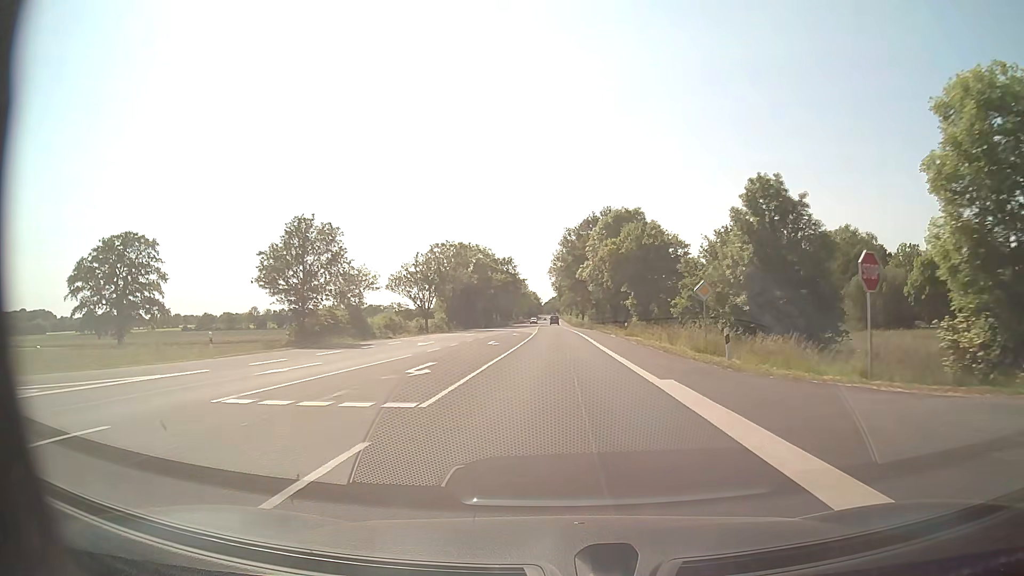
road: secondary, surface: asphalt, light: Day
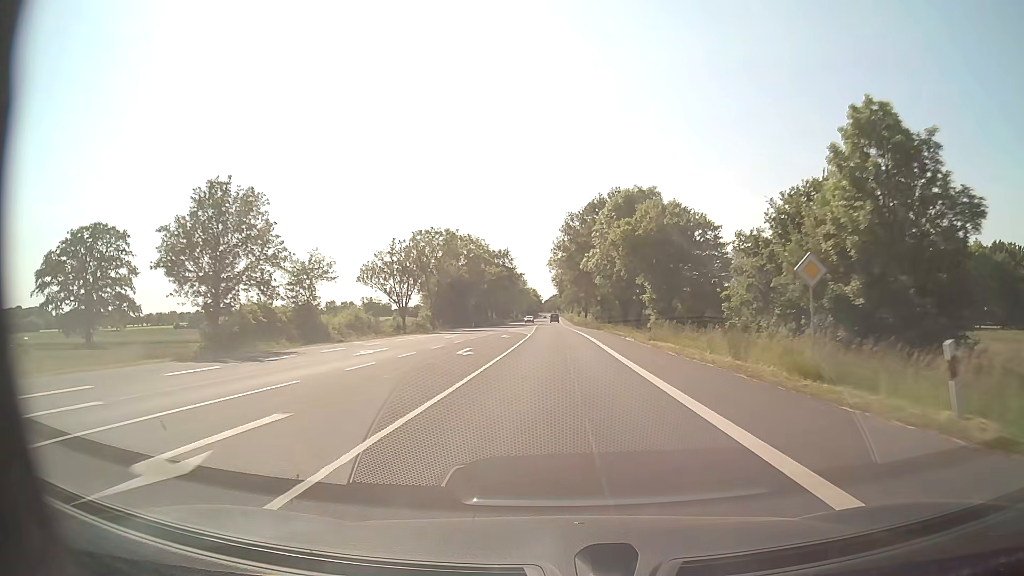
(0.0, +11.6) m; 0°
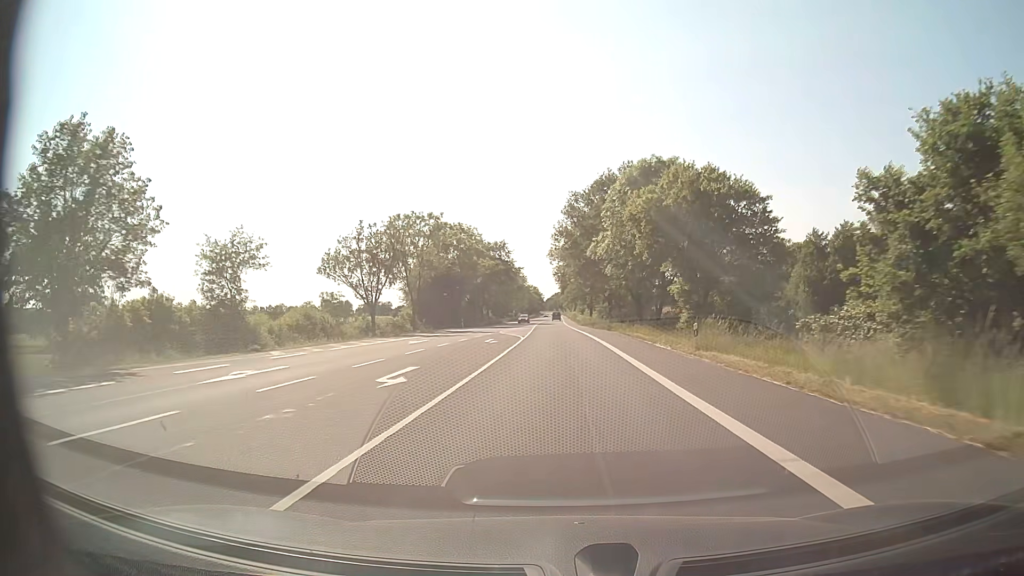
(0.0, +11.6) m; 0°
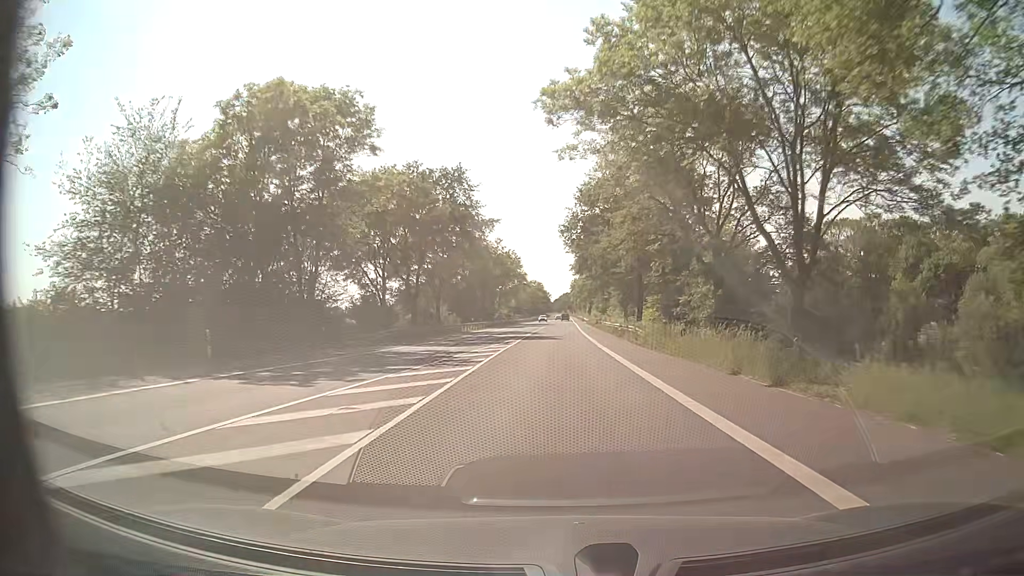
(-0.4, +58.0) m; -1°
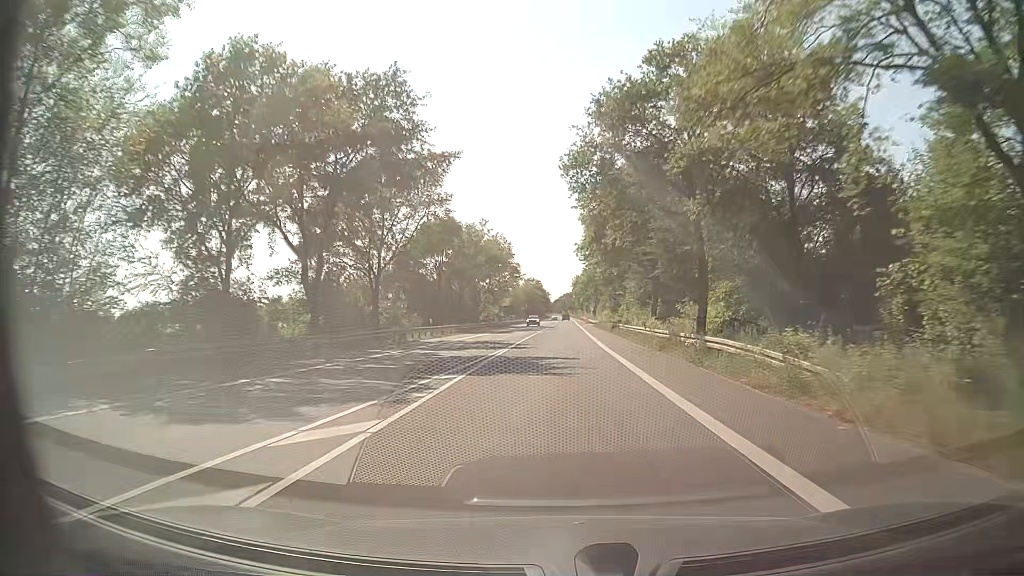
(+0.1, +23.2) m; 0°
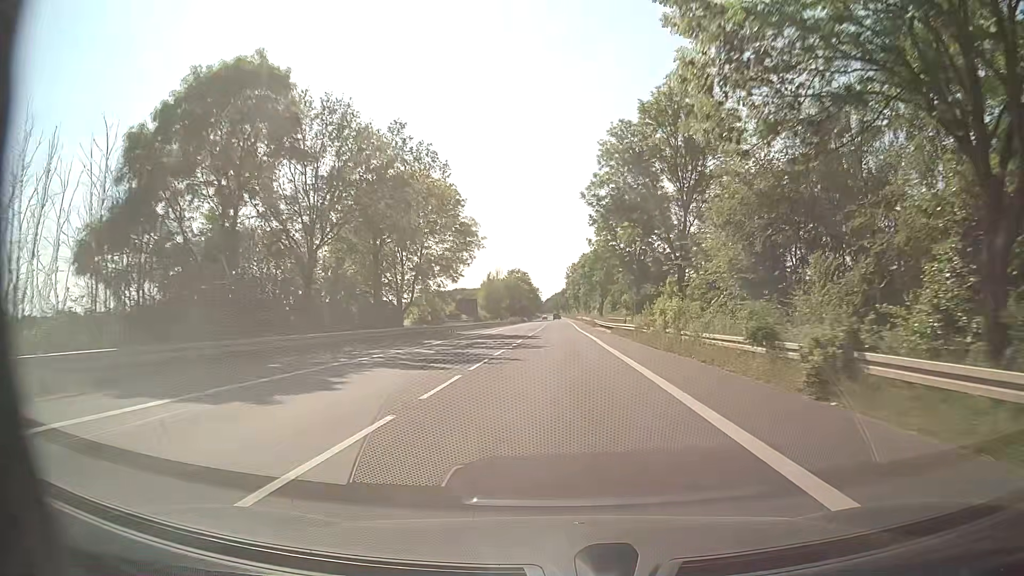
(+0.4, +46.5) m; +1°
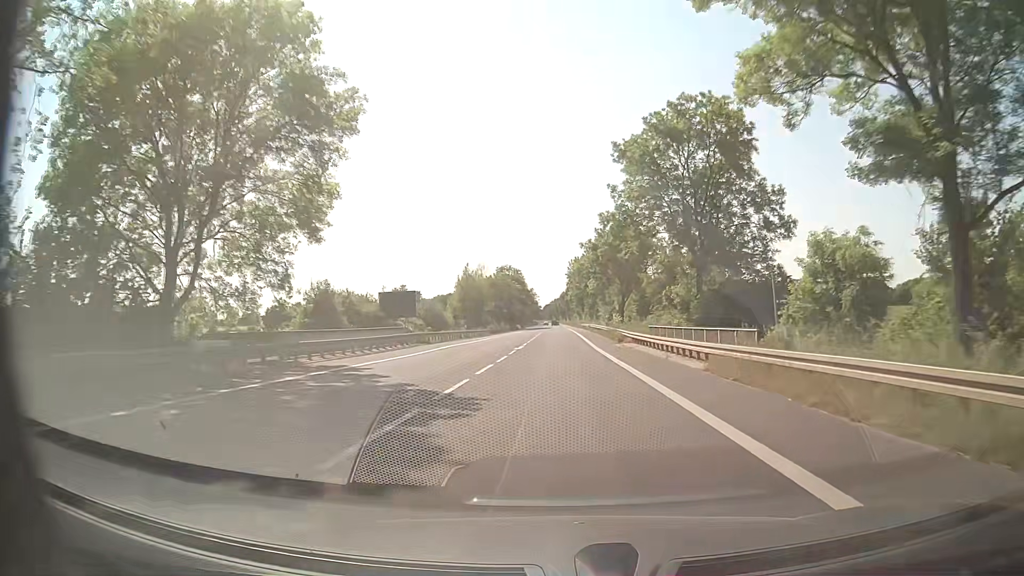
(0.0, +35.0) m; 0°
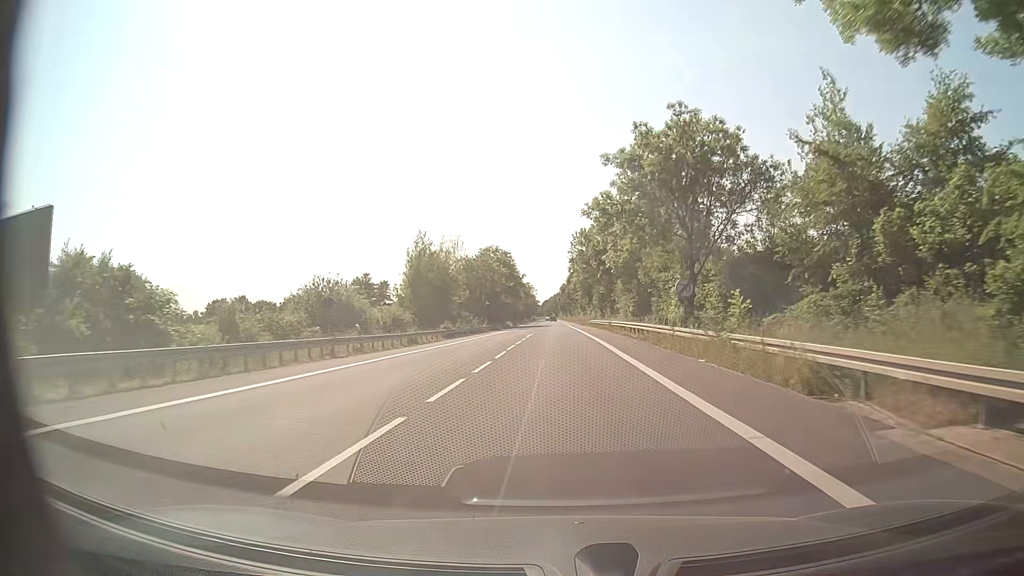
(-0.1, +36.4) m; 0°
(0, +10) (0, +20) (0, +30) (0, +40) (0, +50) (0, +60) (0, +70) (0, +80) (-1, +90) (-1, +100) m
